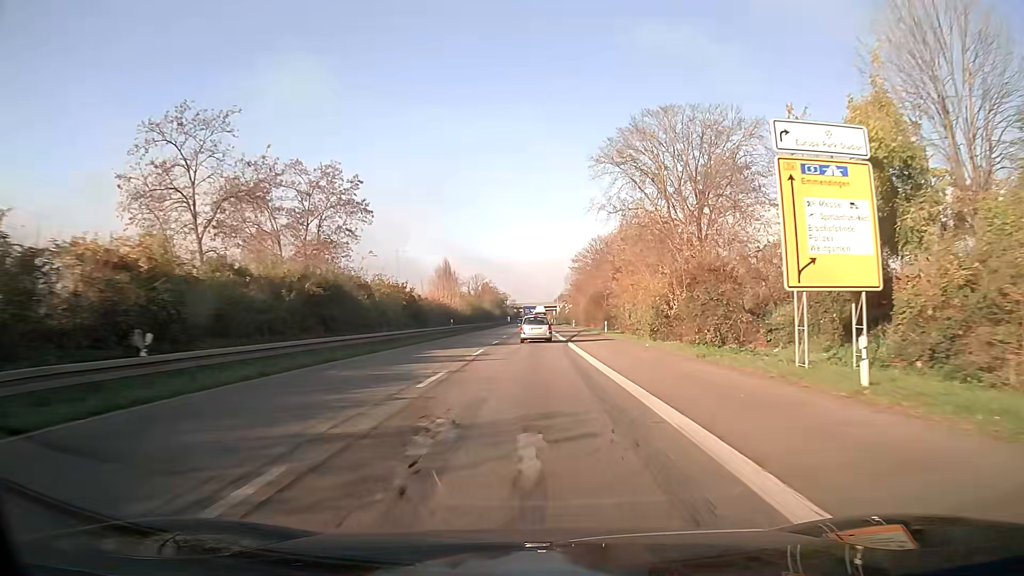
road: trunk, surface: asphalt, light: Day
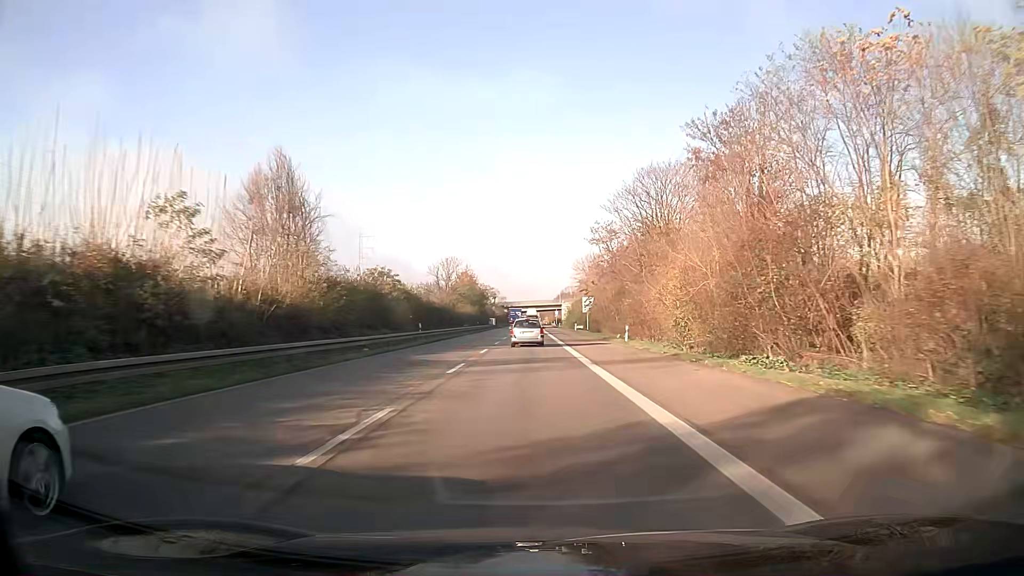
(+0.4, +64.5) m; 0°
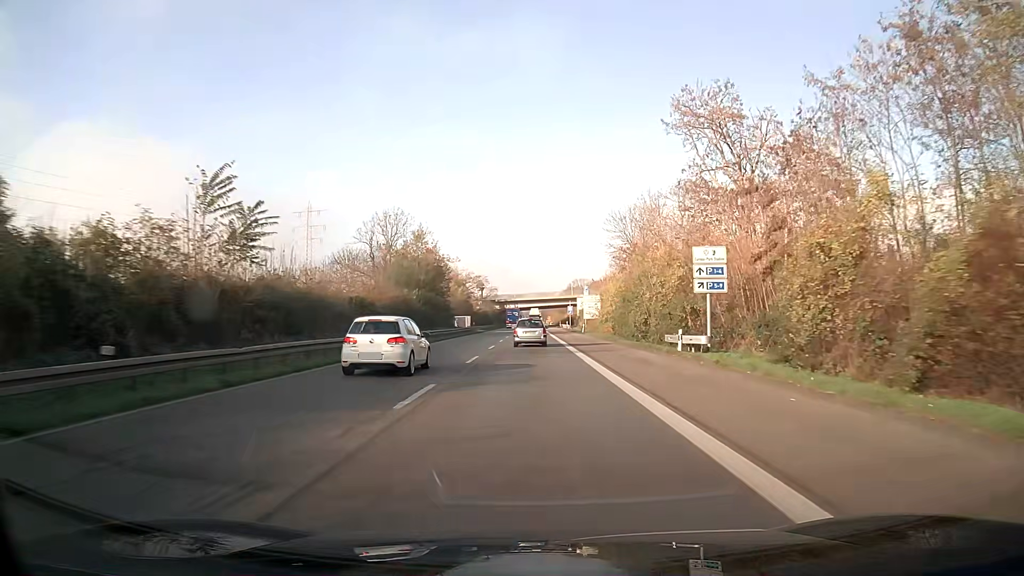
(-0.1, +64.9) m; 0°
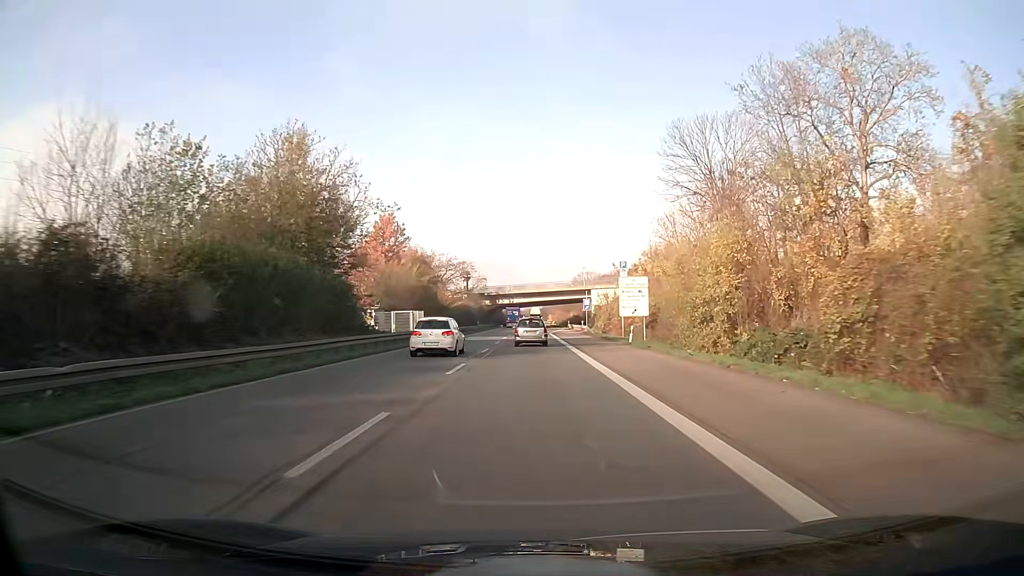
(+0.1, +39.3) m; 0°
